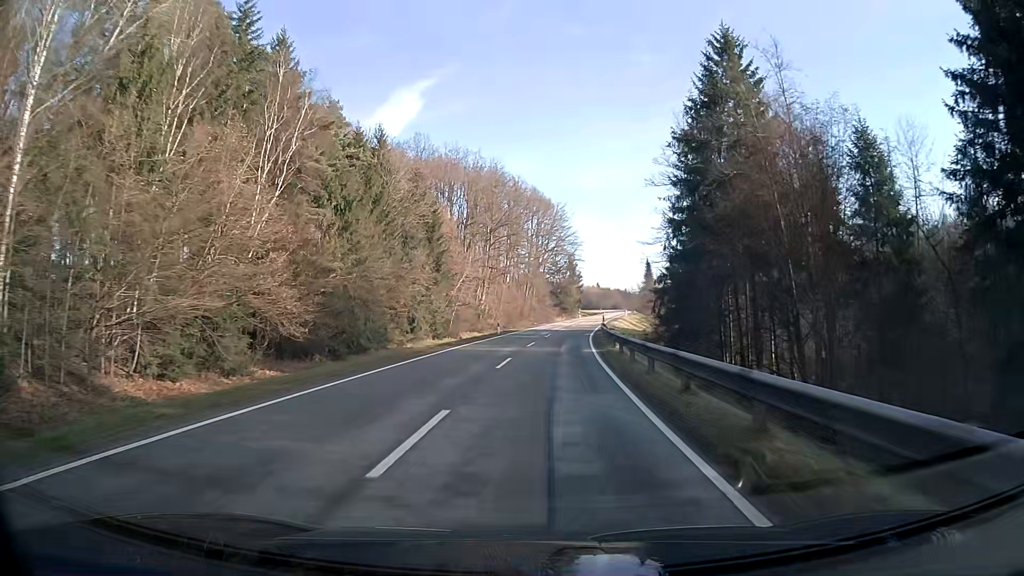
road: secondary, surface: asphalt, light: Day
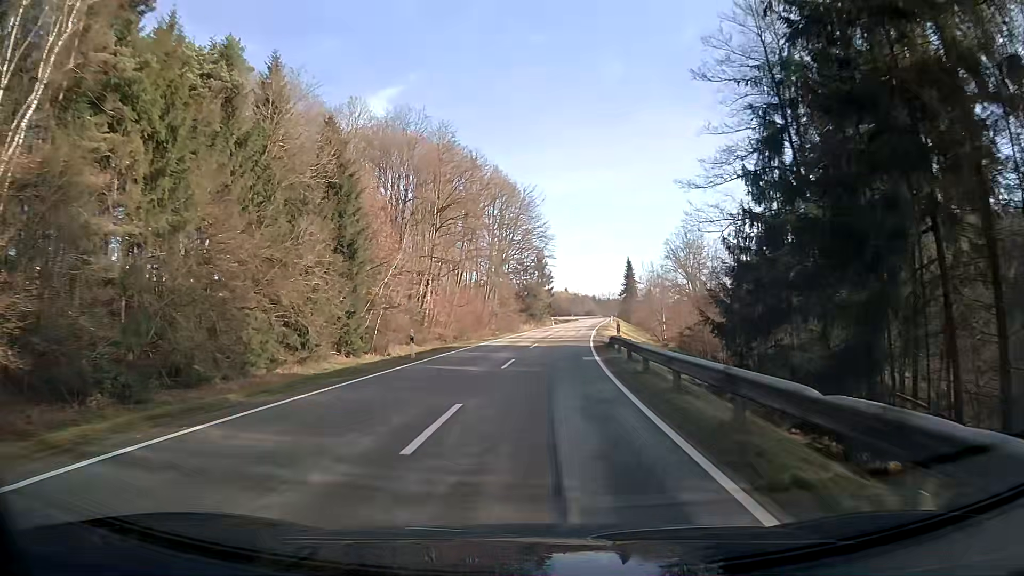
(+0.6, +23.6) m; +3°
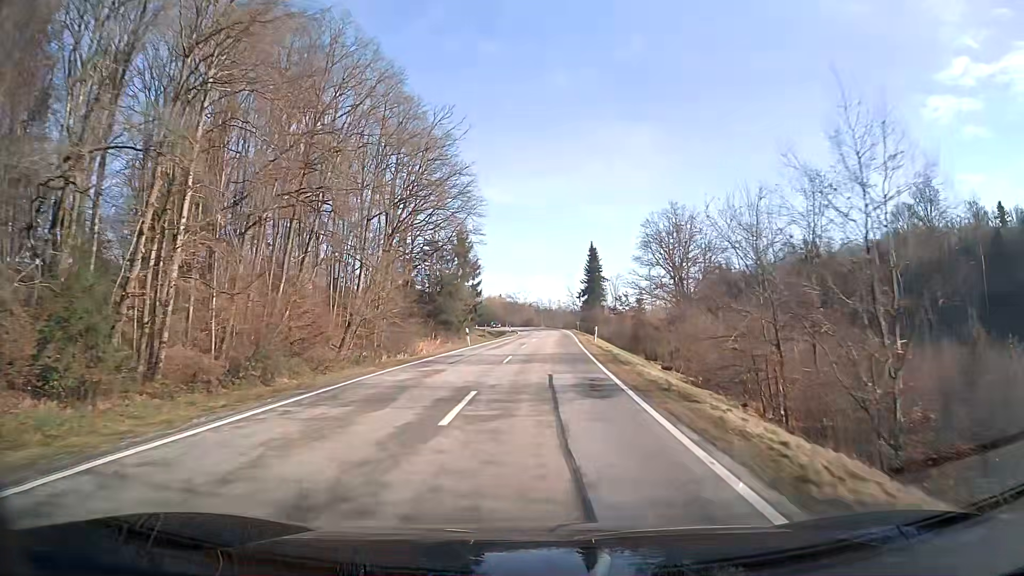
(+2.2, +47.0) m; +5°
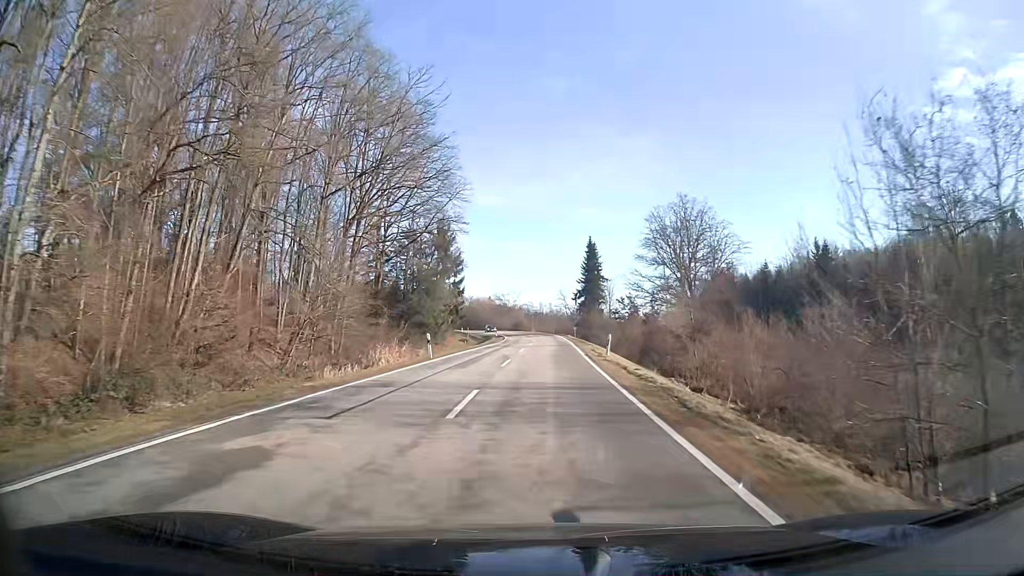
(+0.1, +11.7) m; +1°
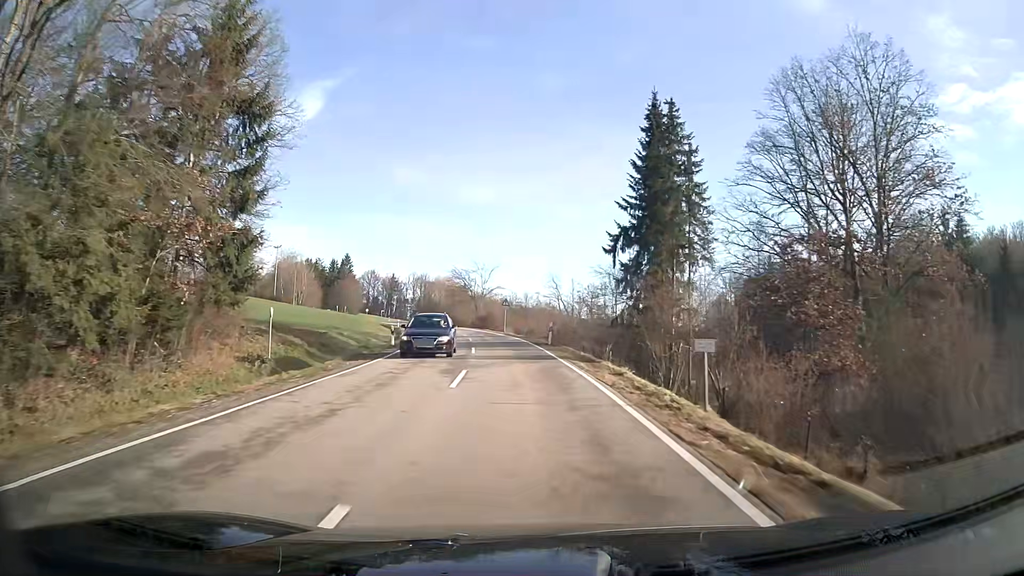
(+1.0, +57.9) m; 0°
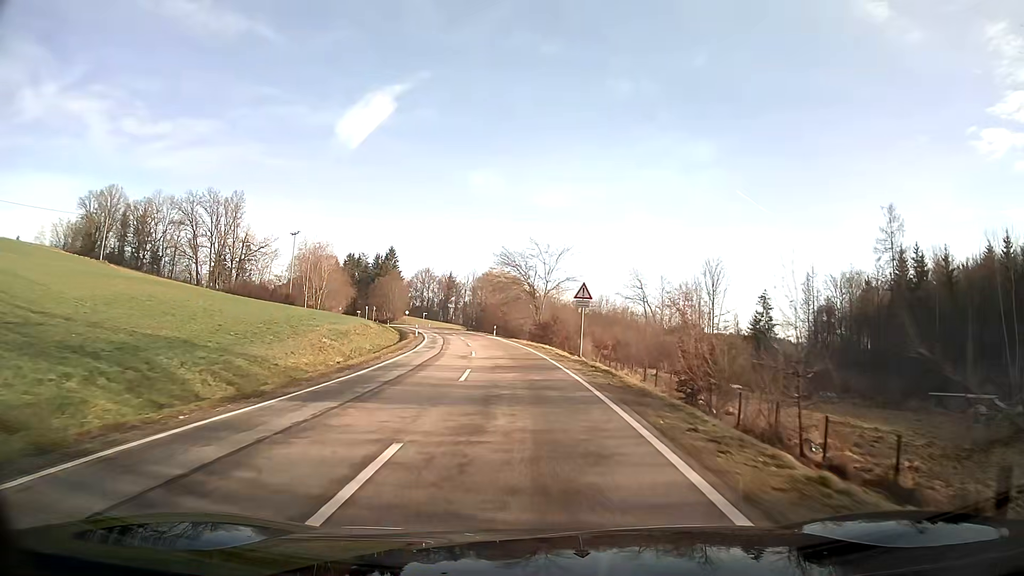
(-1.8, +34.3) m; -6°
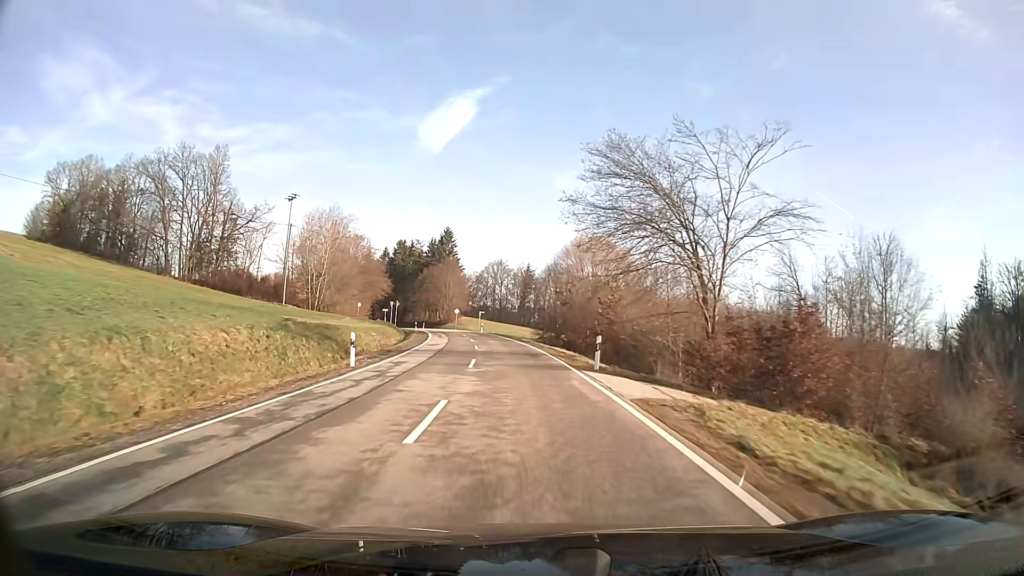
(-2.9, +45.4) m; -7°
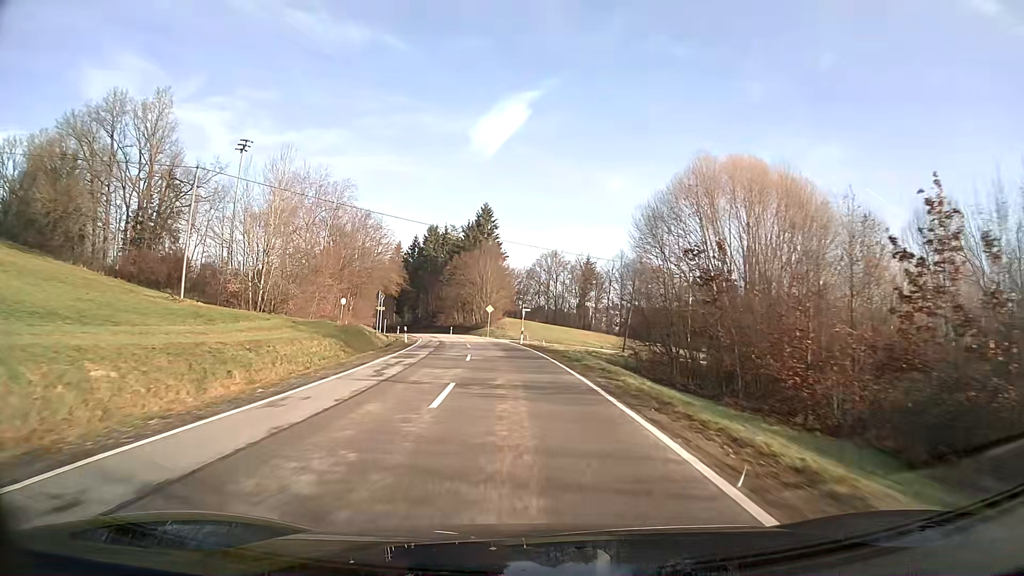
(-1.4, +33.9) m; -5°
